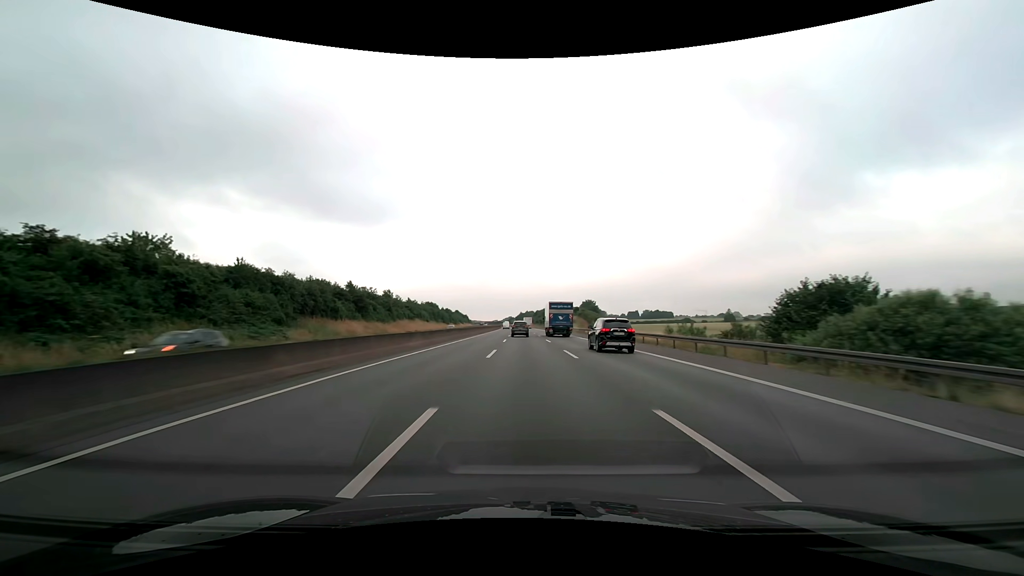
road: motorway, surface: asphalt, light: Day
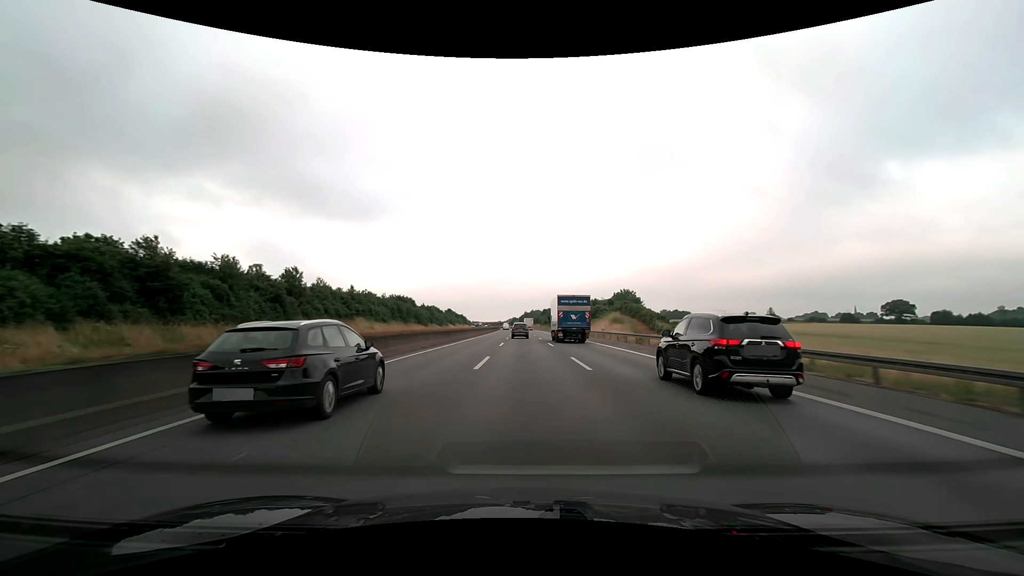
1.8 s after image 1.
(-0.3, +58.3) m; 0°
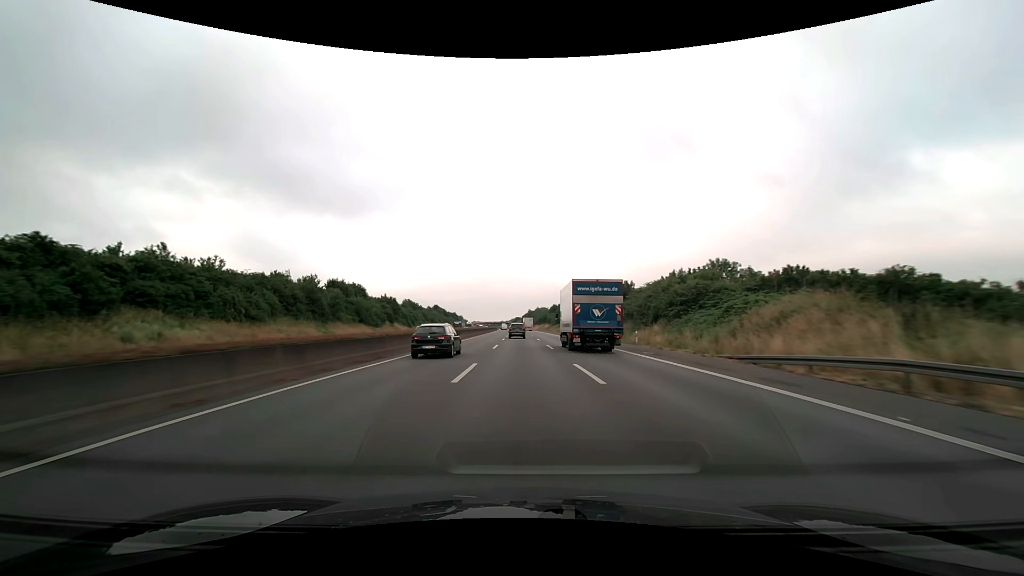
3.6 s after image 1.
(-0.3, +57.6) m; 0°
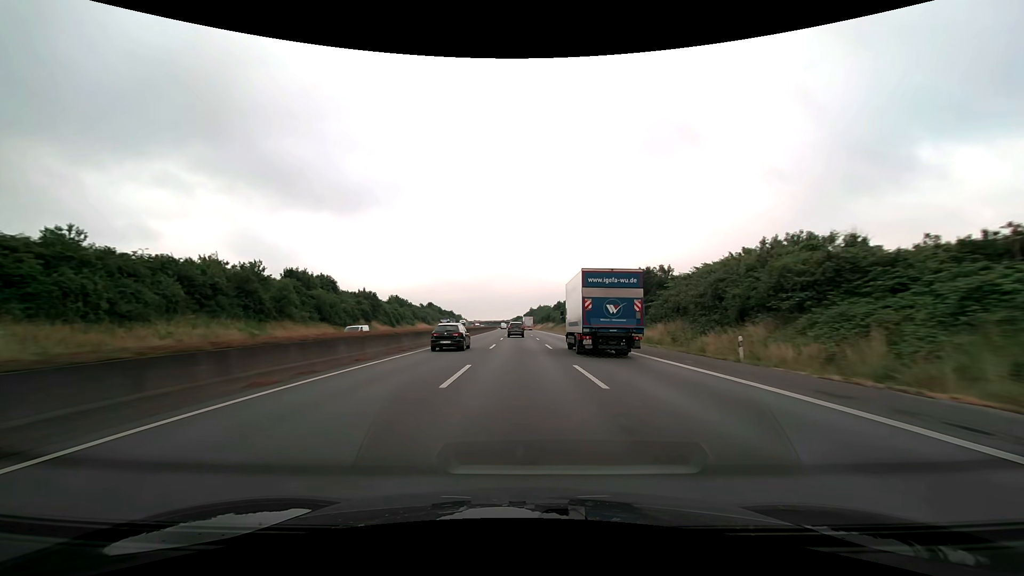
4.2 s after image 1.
(0.0, +19.1) m; 0°
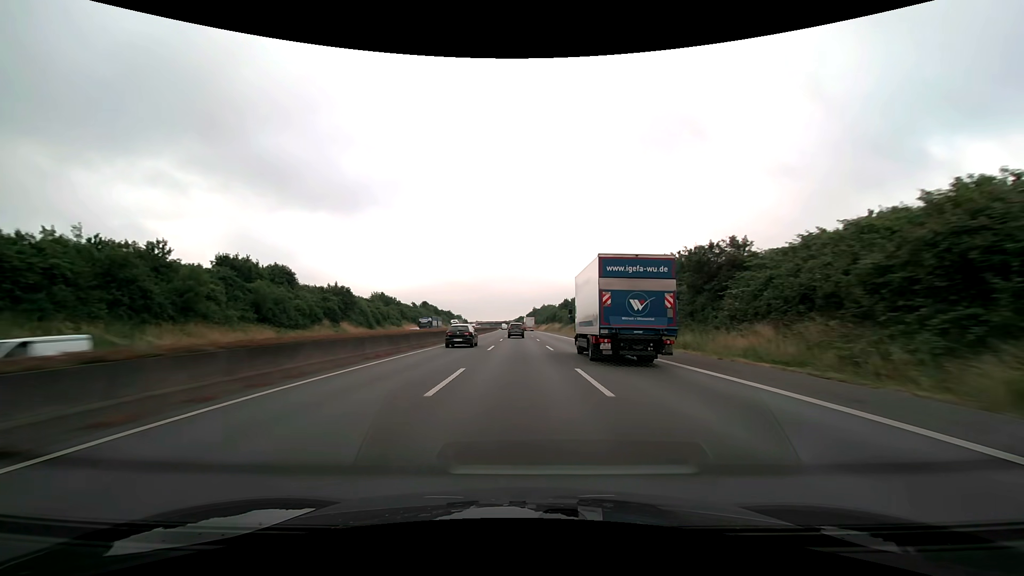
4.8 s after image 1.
(0.0, +19.1) m; 0°
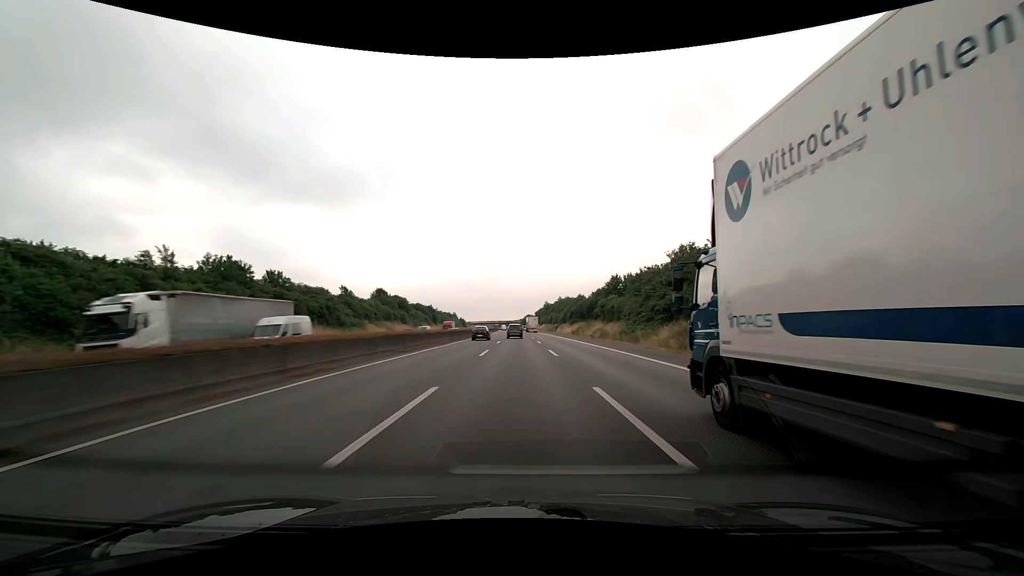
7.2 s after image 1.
(-0.9, +76.4) m; -1°
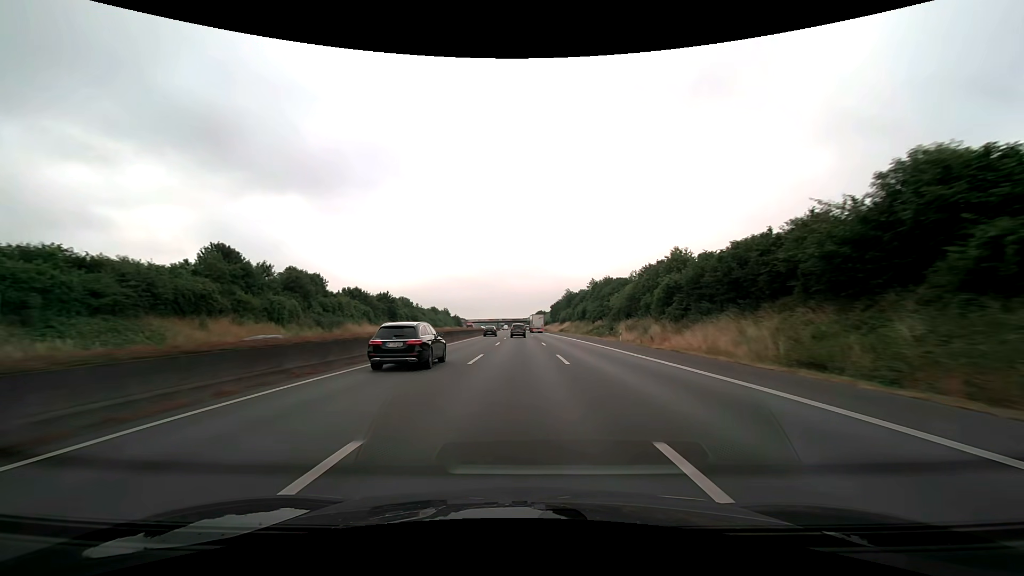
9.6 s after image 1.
(-1.0, +77.1) m; -1°
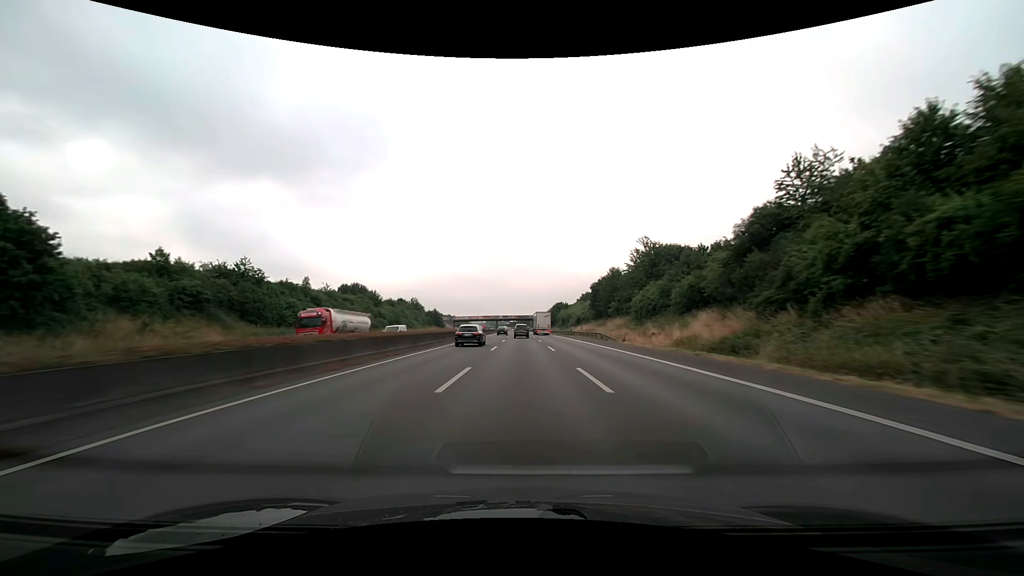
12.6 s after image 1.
(-1.1, +97.5) m; -1°
(0, +10) (0, +20) (0, +30) (0, +40) (0, +50) (0, +60) (0, +70) (0, +80) (0, +90) (-1, +100) m
